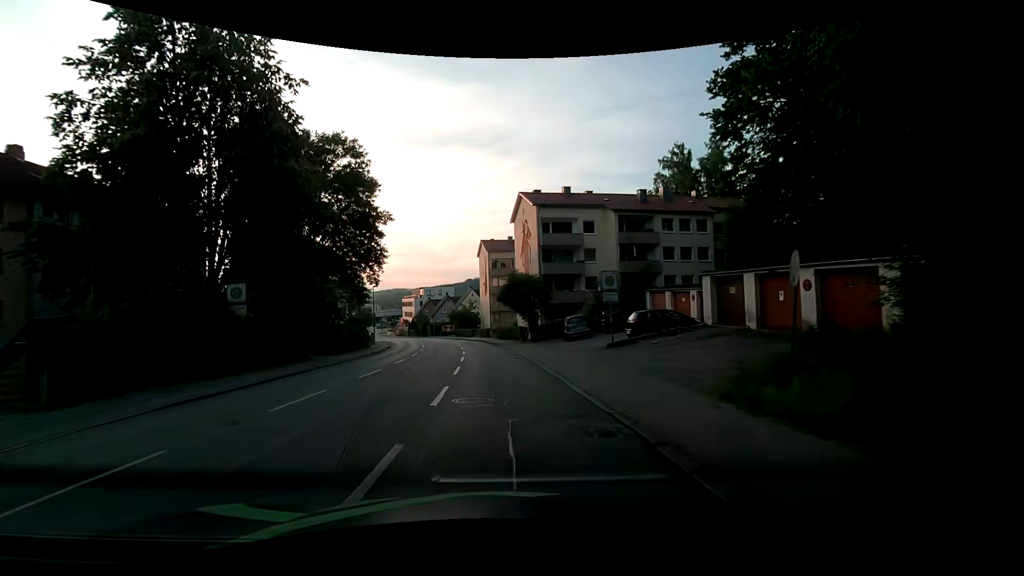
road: tertiary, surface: asphalt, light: Day
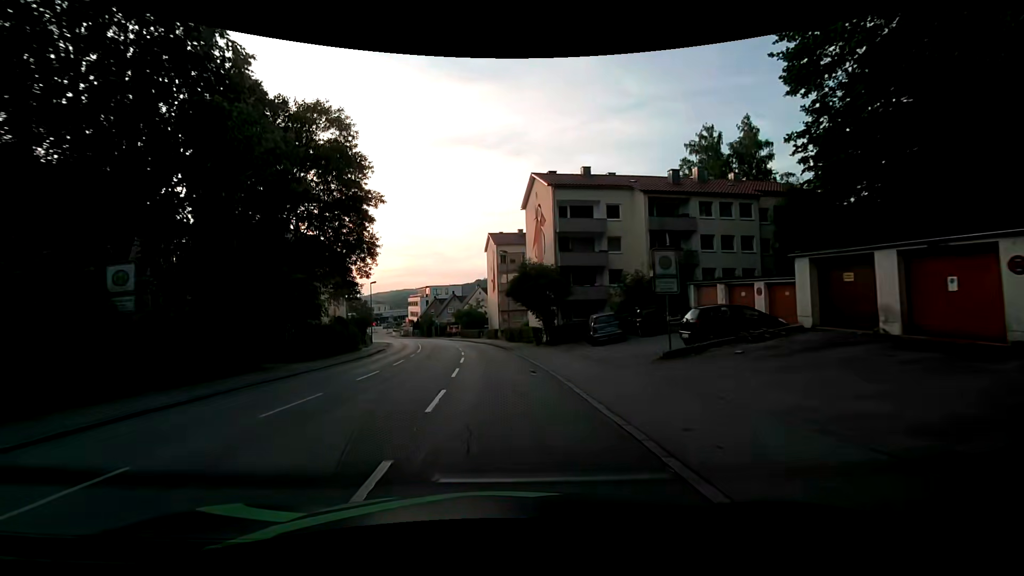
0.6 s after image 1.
(-0.2, +6.6) m; -2°
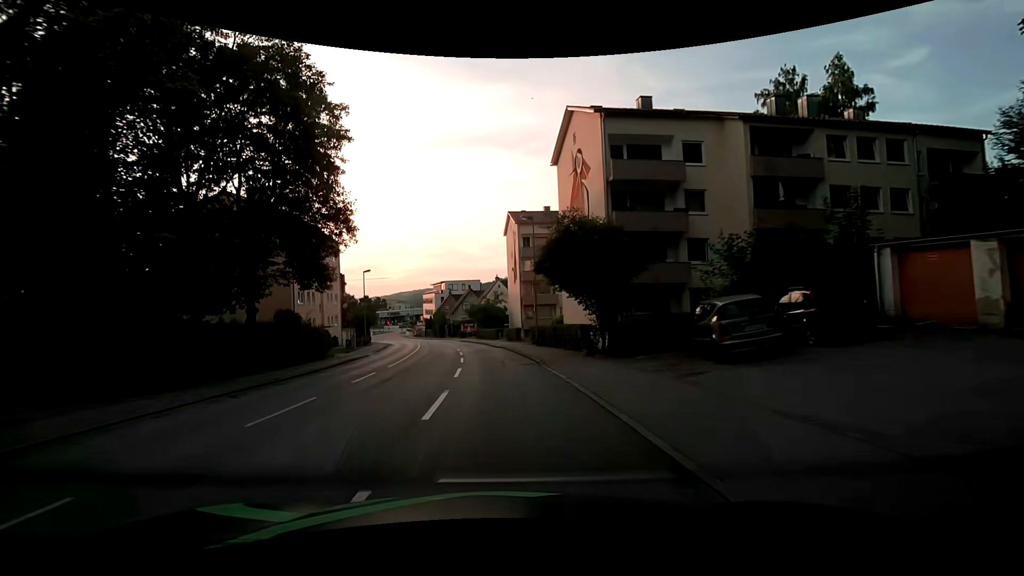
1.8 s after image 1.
(-0.2, +13.1) m; -2°
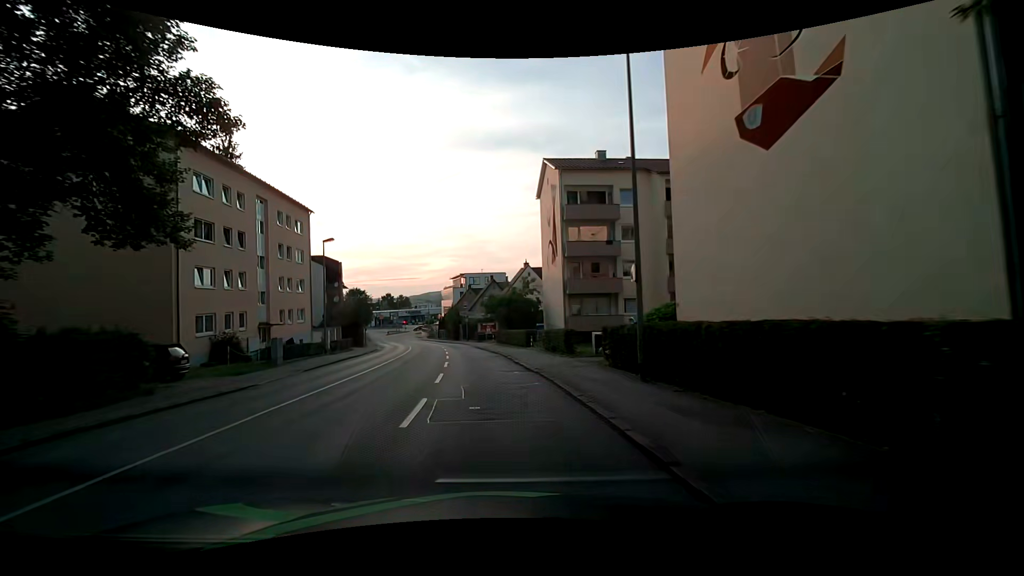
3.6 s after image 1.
(-0.6, +19.4) m; -4°
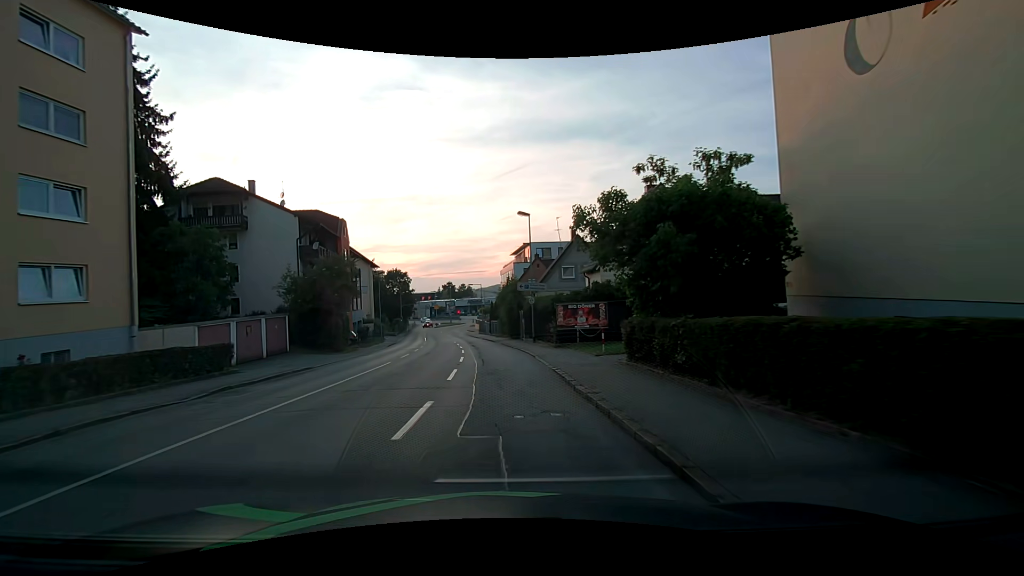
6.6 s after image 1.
(-1.9, +31.5) m; -6°
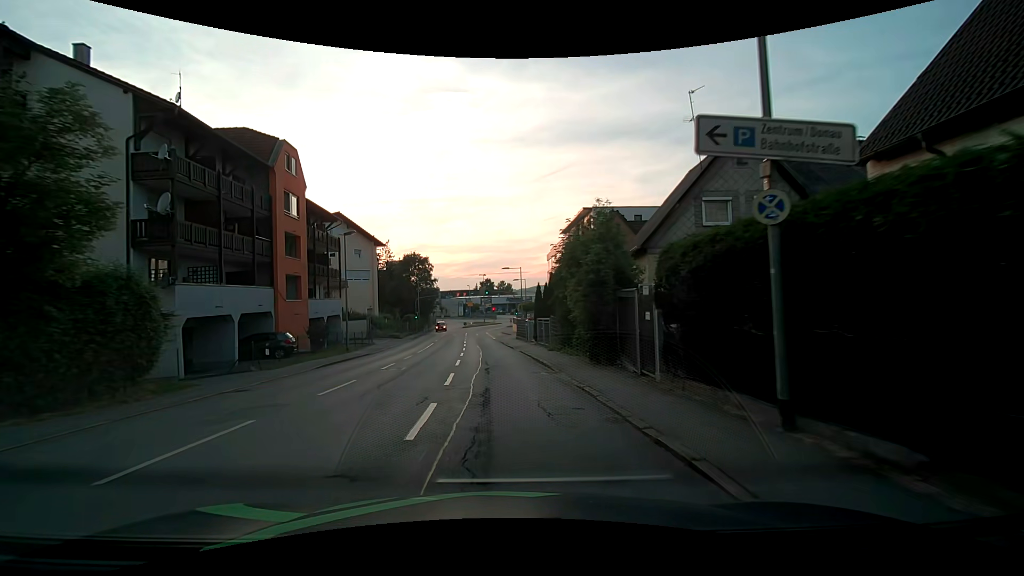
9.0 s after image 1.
(-1.2, +24.6) m; -5°
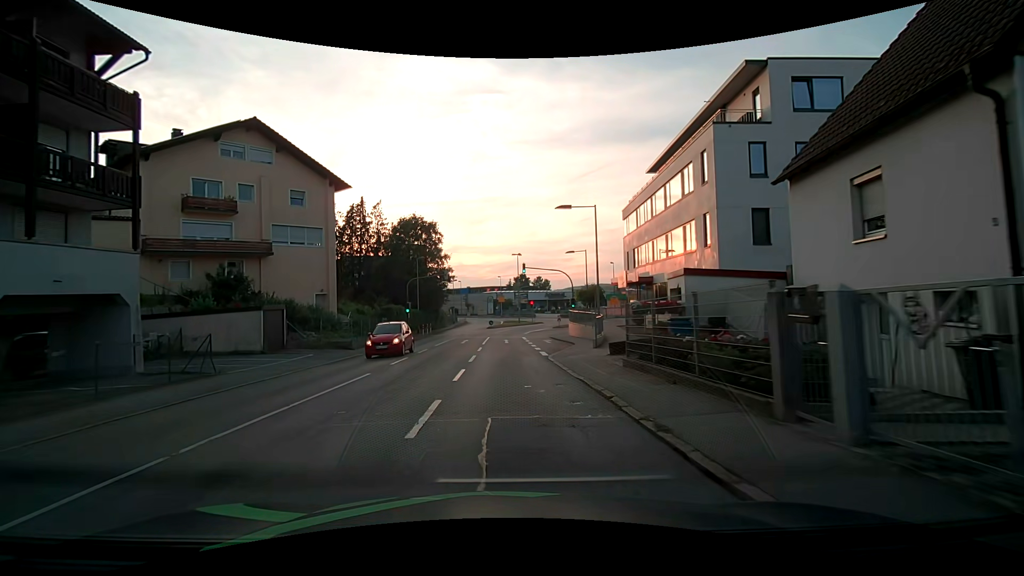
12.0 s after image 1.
(-1.4, +29.9) m; -4°
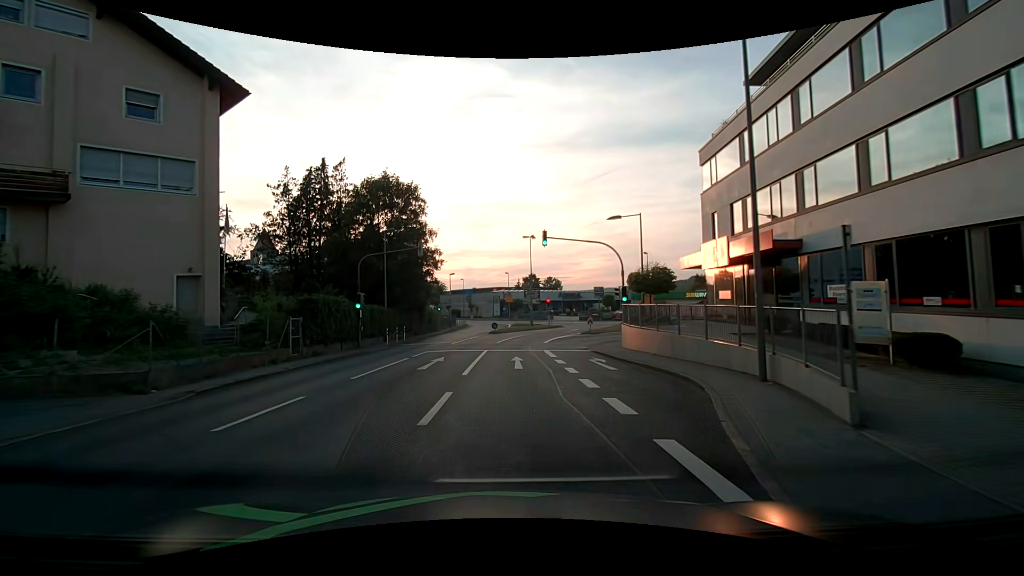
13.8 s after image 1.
(-0.1, +17.2) m; -1°
